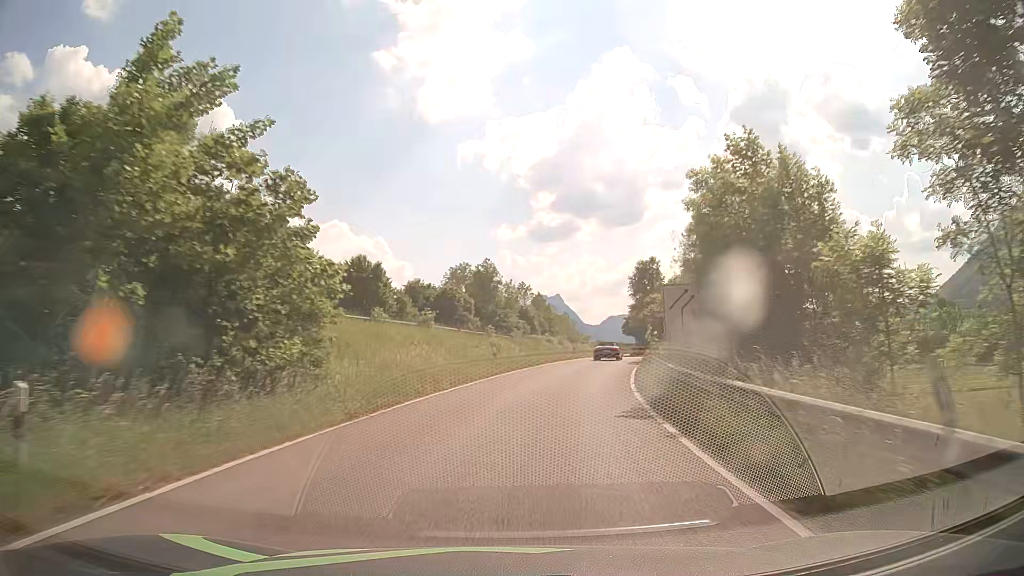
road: primary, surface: asphalt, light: Day
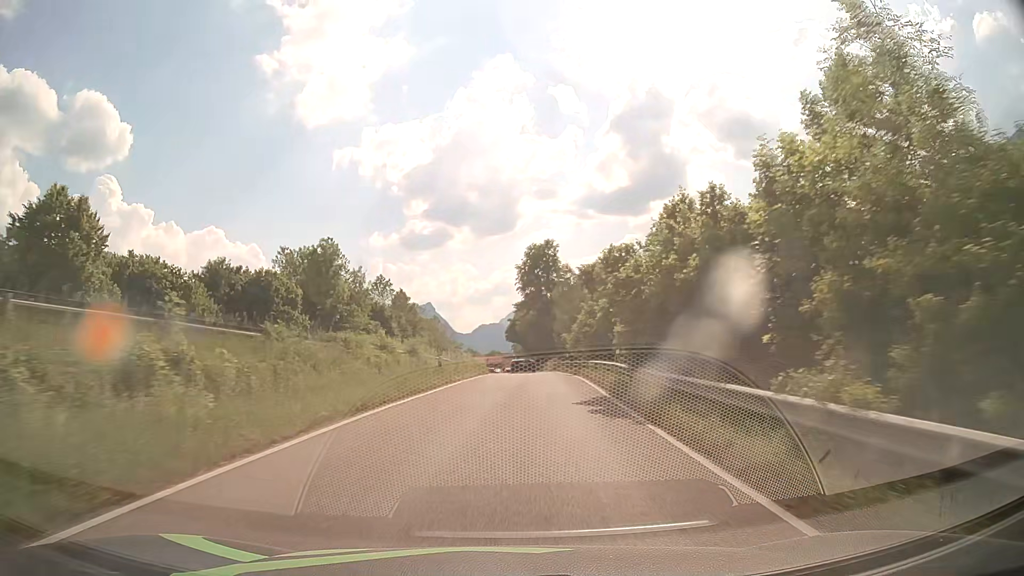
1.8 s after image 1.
(+2.6, +26.8) m; +11°
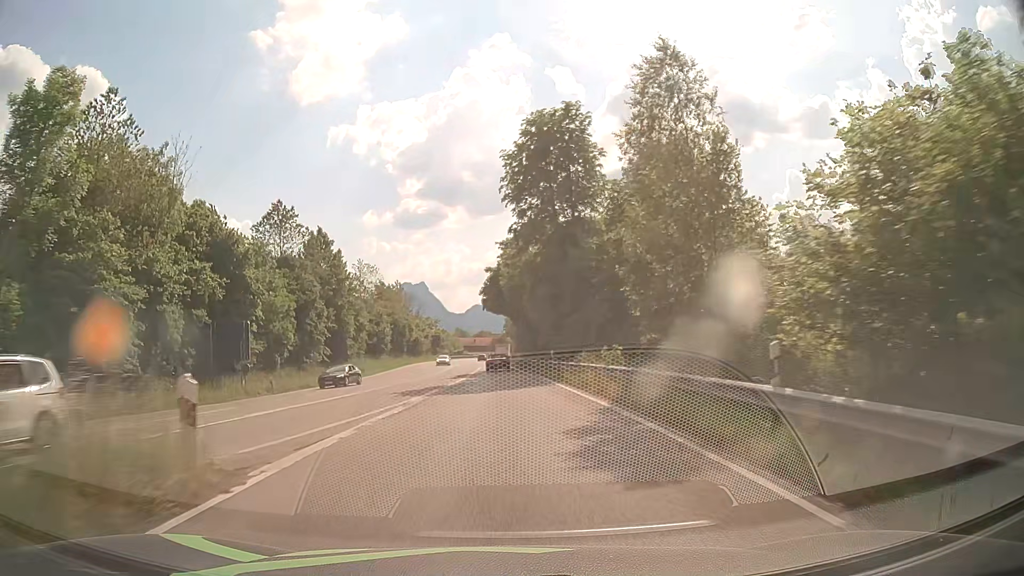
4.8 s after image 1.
(+1.6, +45.5) m; +1°
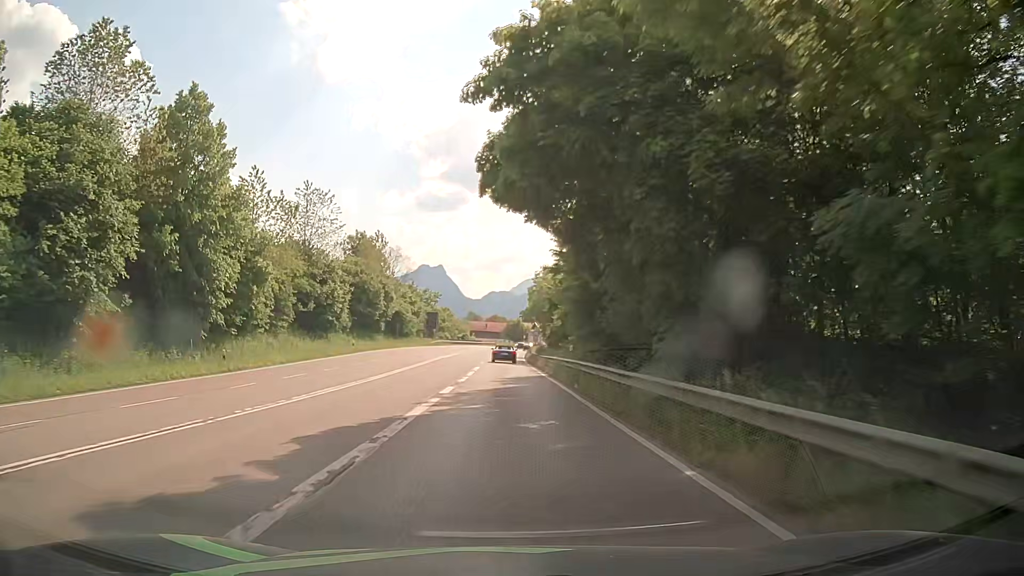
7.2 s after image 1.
(-0.5, +37.1) m; -2°
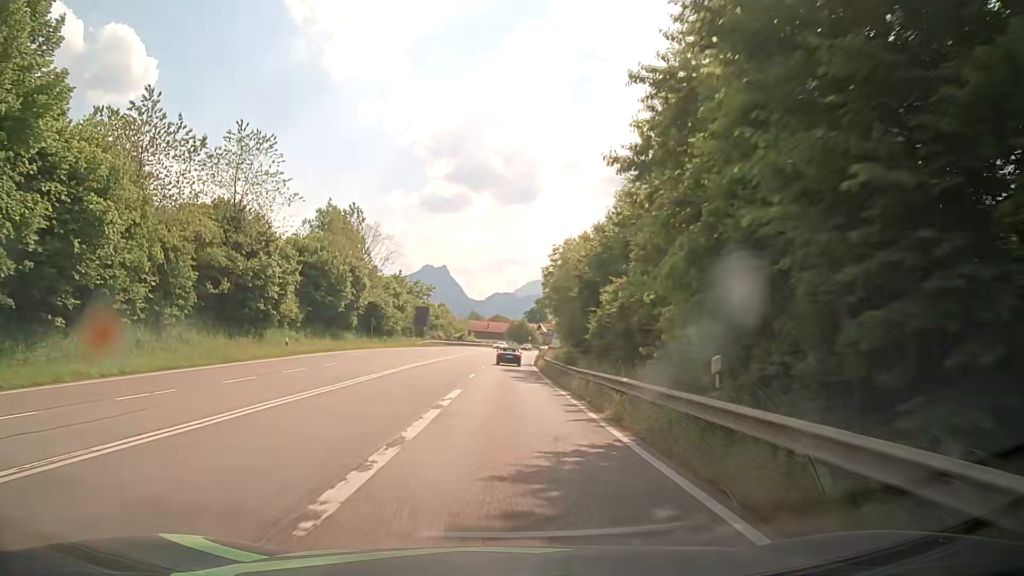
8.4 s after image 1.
(+0.1, +18.6) m; 0°
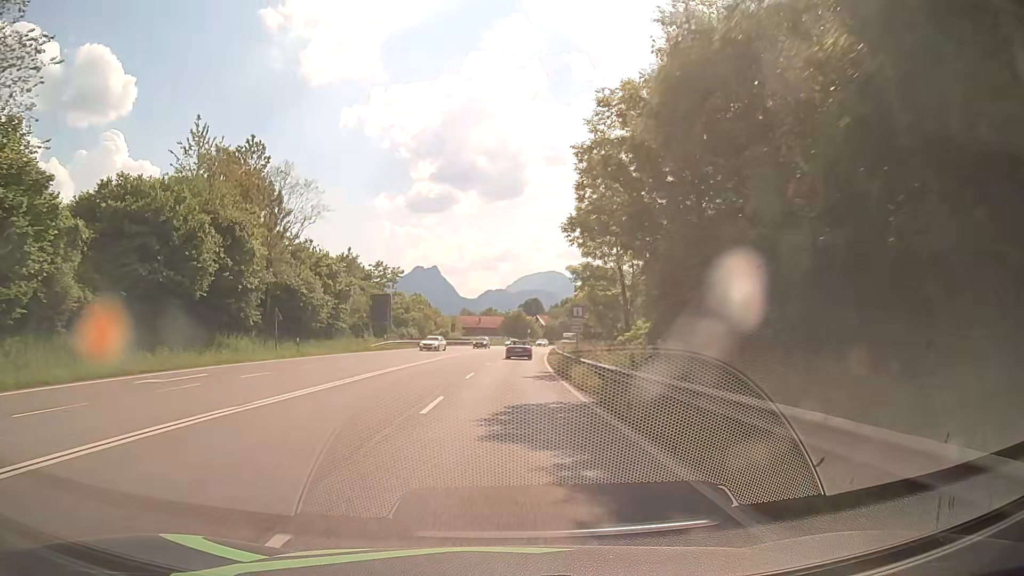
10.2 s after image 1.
(+0.1, +27.8) m; +1°
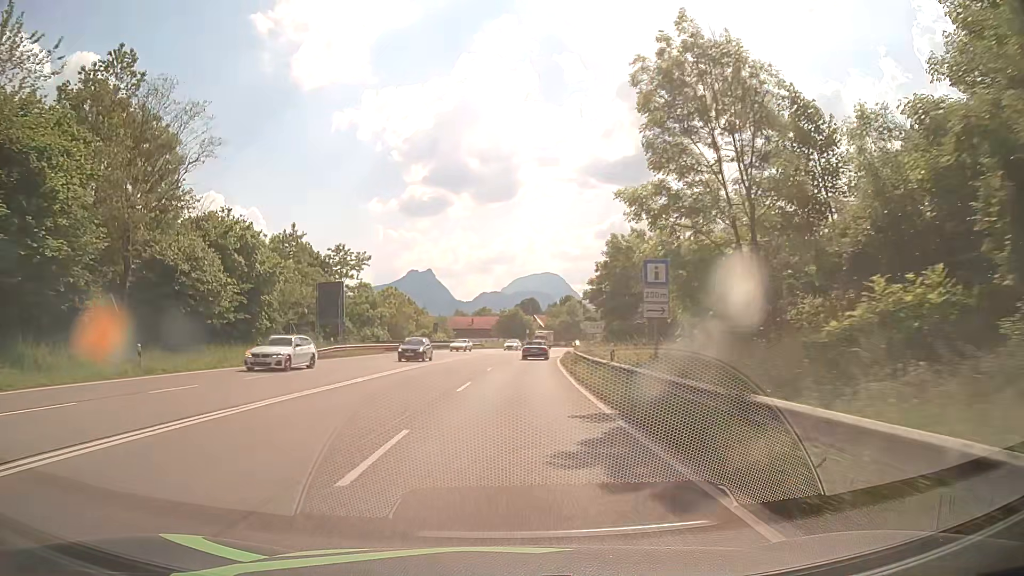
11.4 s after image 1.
(-0.2, +18.4) m; 0°
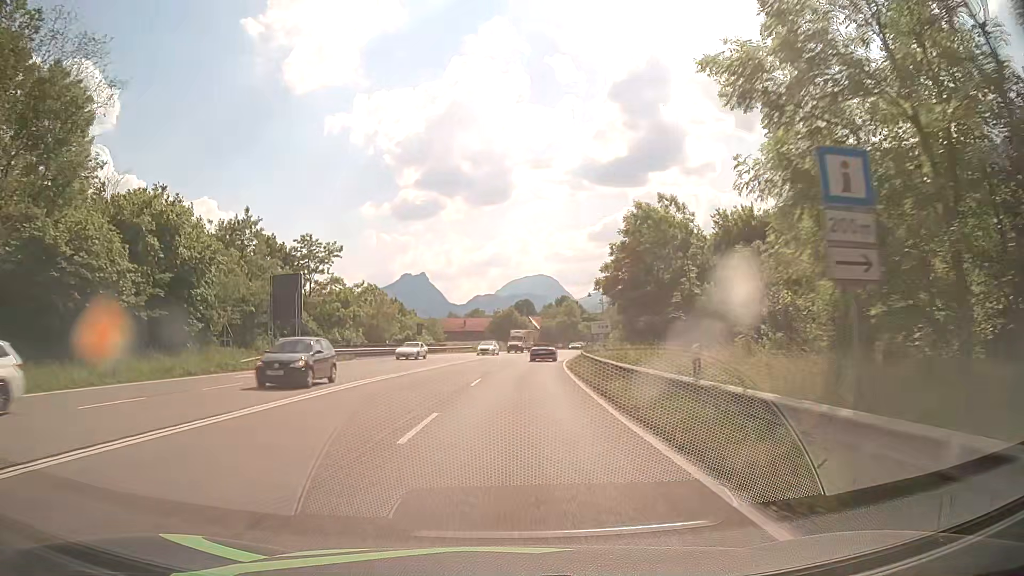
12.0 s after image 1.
(0.0, +9.2) m; 0°
(0, +10) (0, +20) (+1, +30) (+1, +40) (+2, +50) (+4, +60) (+5, +70) (+7, +80) (+9, +89) (+12, +99) m
